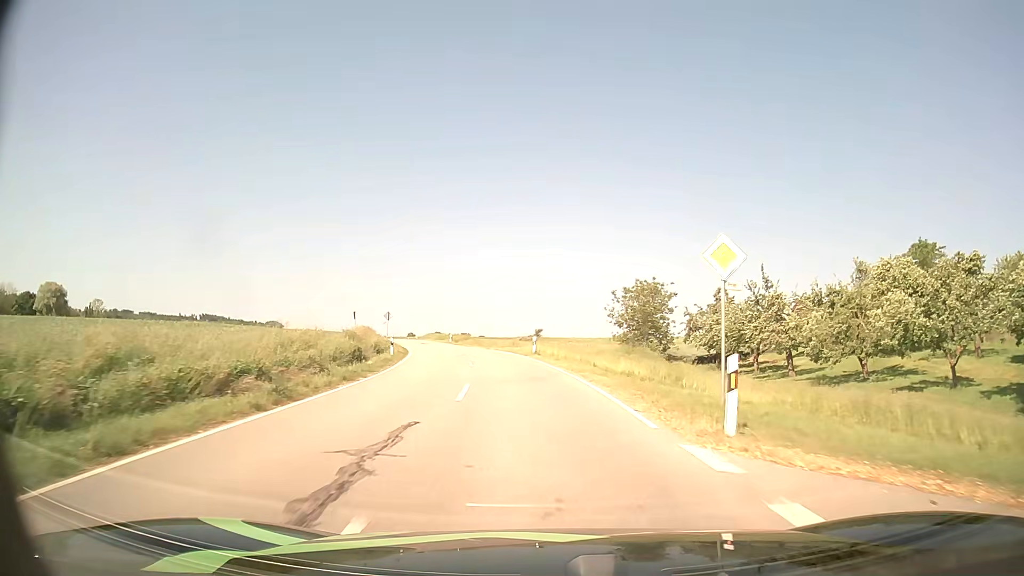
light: Day
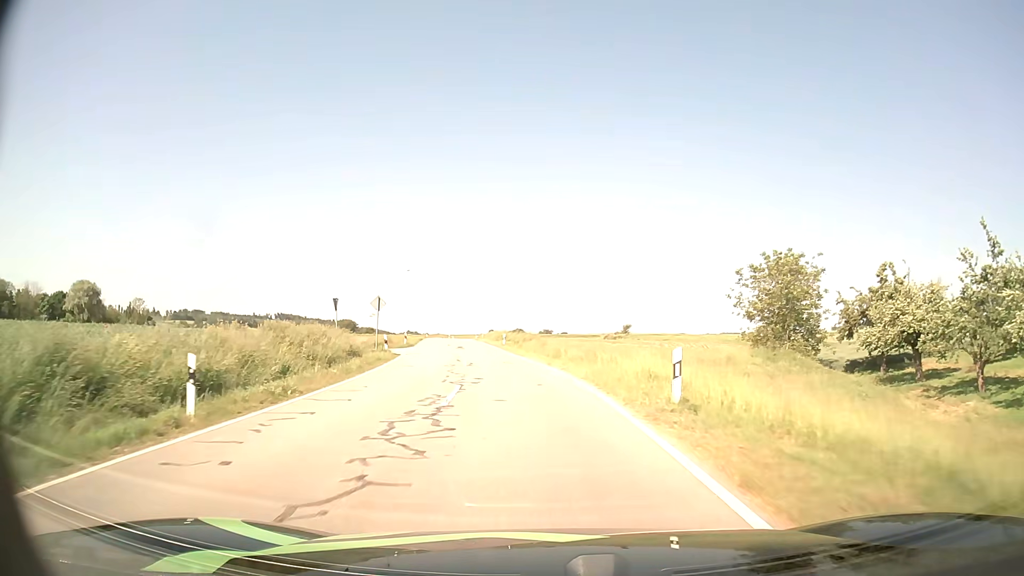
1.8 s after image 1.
(-1.3, +25.3) m; -7°
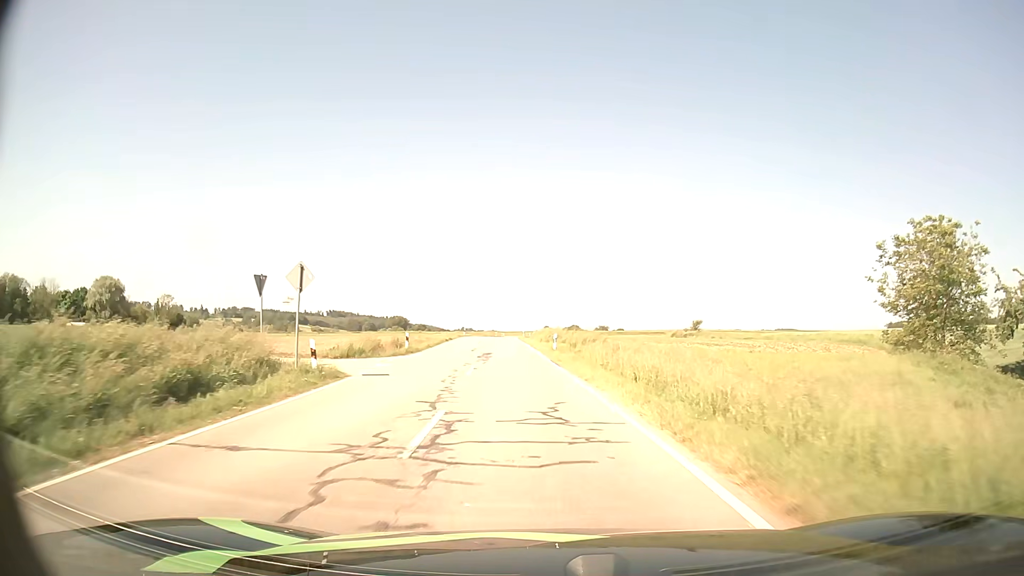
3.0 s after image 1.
(-0.8, +17.0) m; -5°
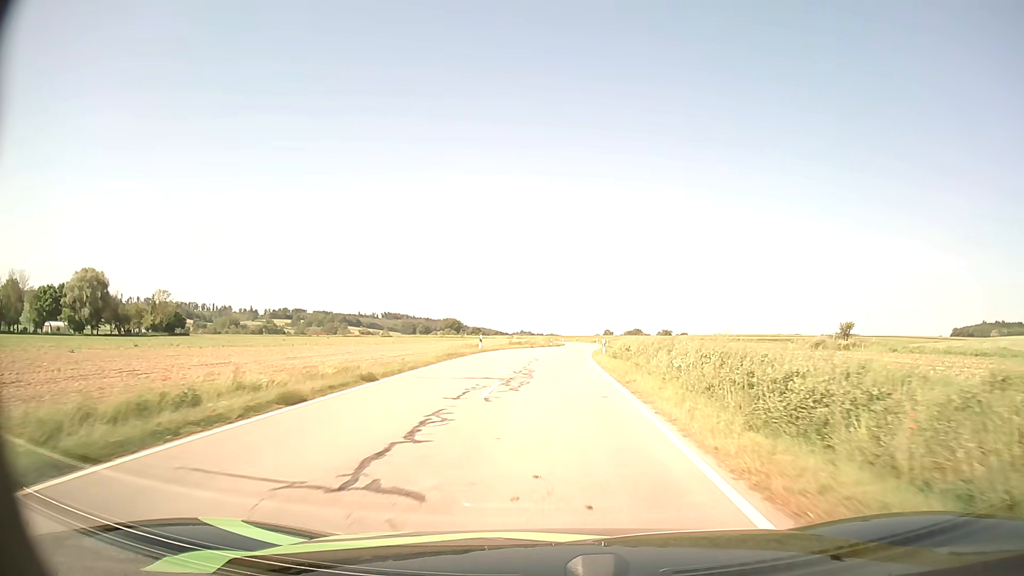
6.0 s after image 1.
(-2.7, +43.1) m; -5°
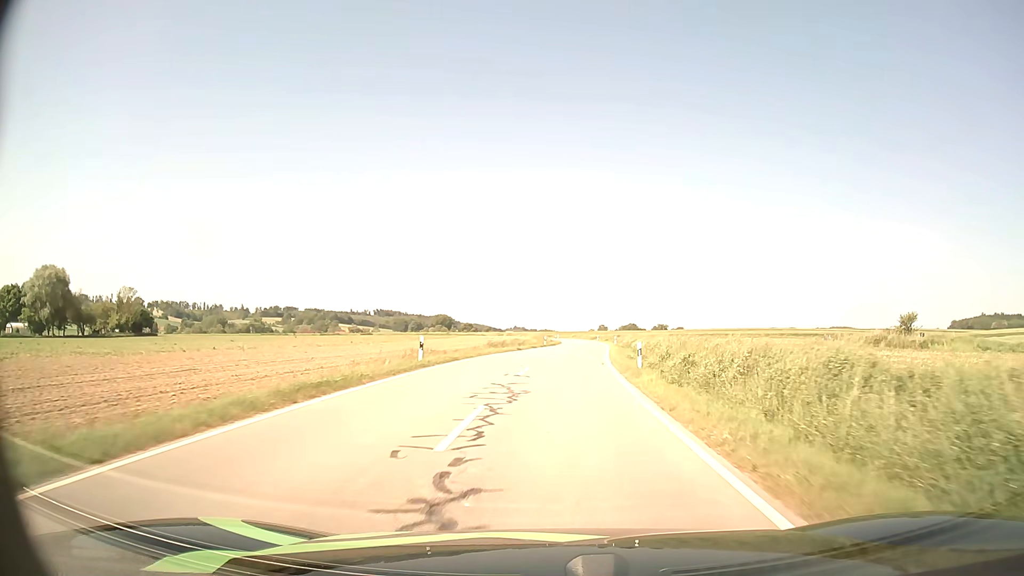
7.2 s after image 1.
(+0.1, +17.5) m; +1°
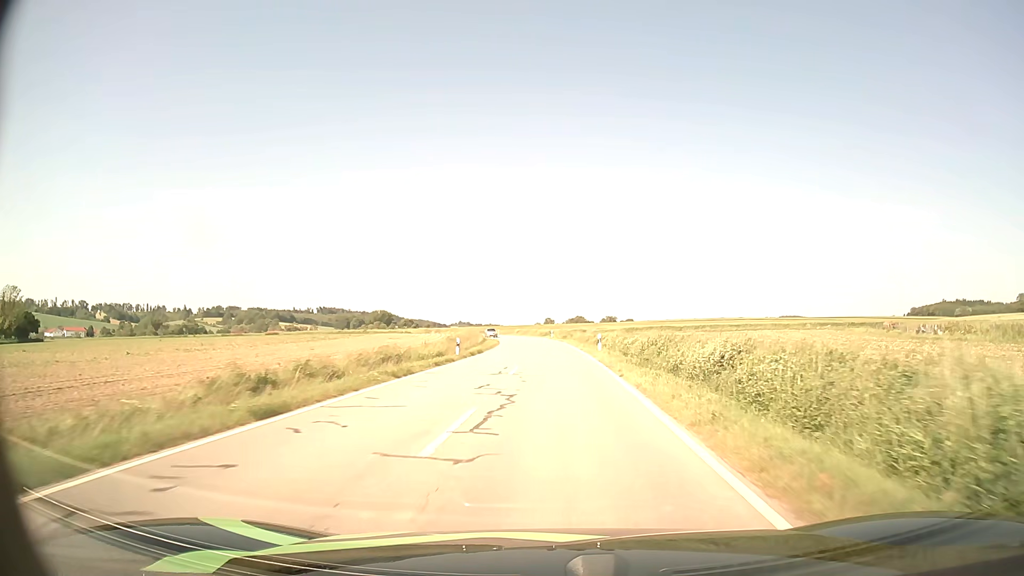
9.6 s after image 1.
(+1.5, +35.8) m; +4°
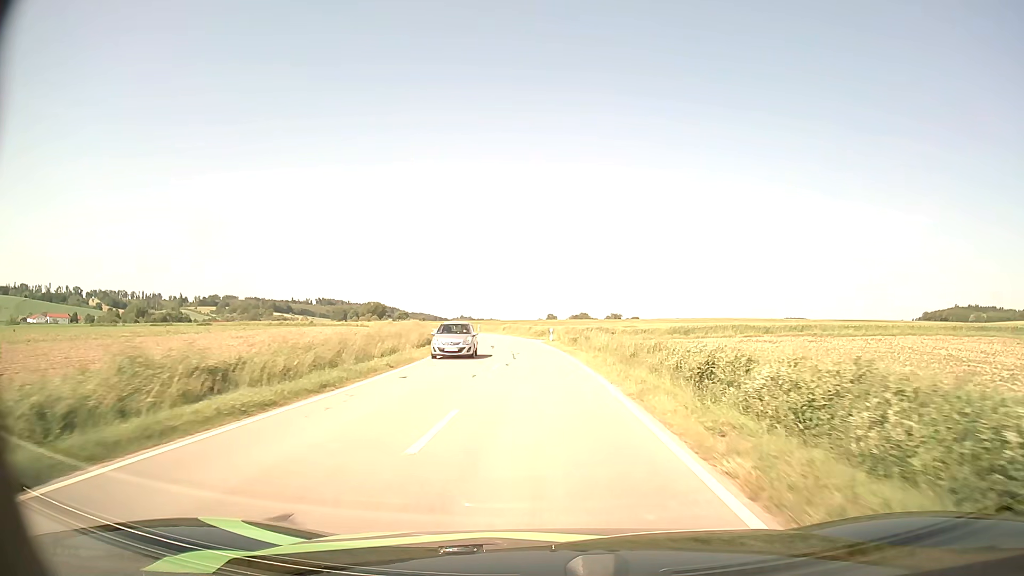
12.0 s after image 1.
(+0.5, +37.2) m; 0°
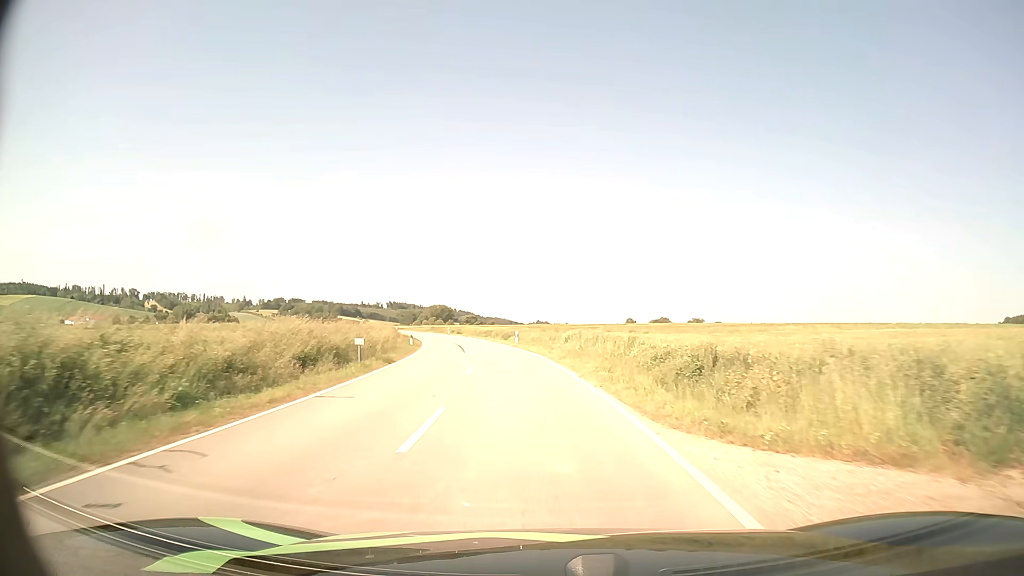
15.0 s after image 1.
(-2.0, +48.6) m; -6°
(0, +10) (-1, +20) (-2, +30) (-3, +40) (-5, +50) (-7, +60) (-9, +69) (-11, +79) (-14, +88) (-18, +98) m
